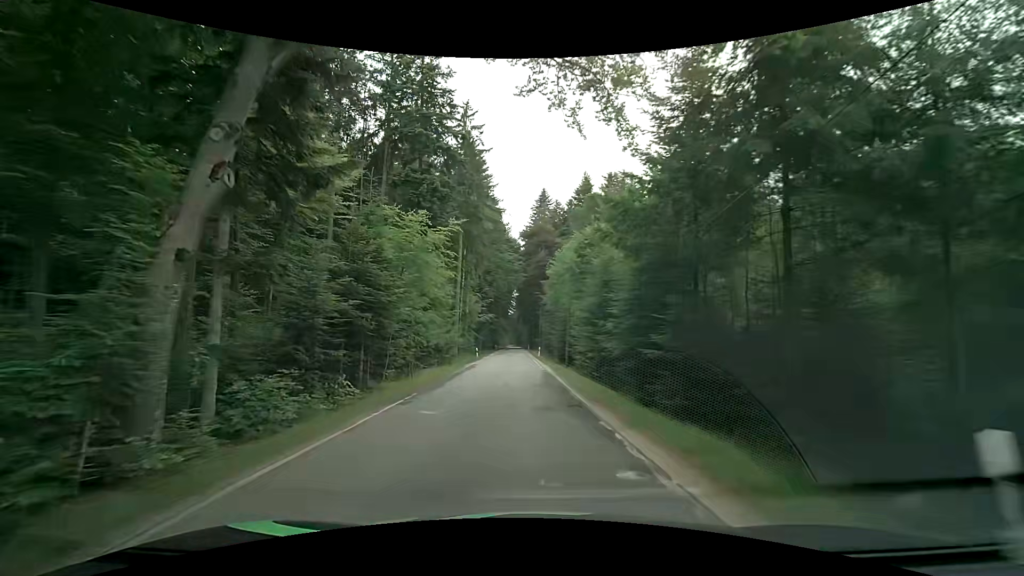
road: tertiary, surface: asphalt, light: Day
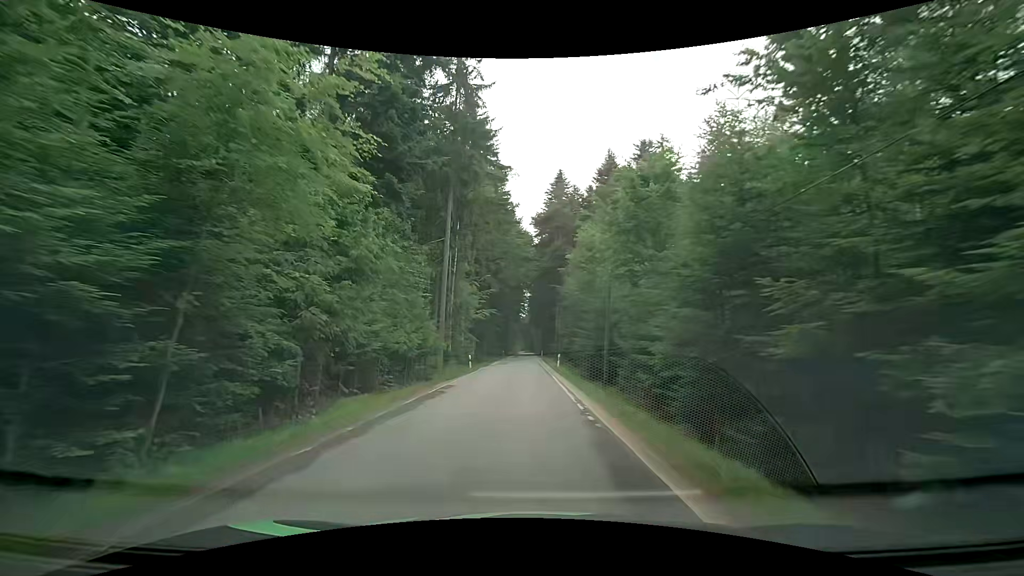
(-0.2, +14.3) m; -2°
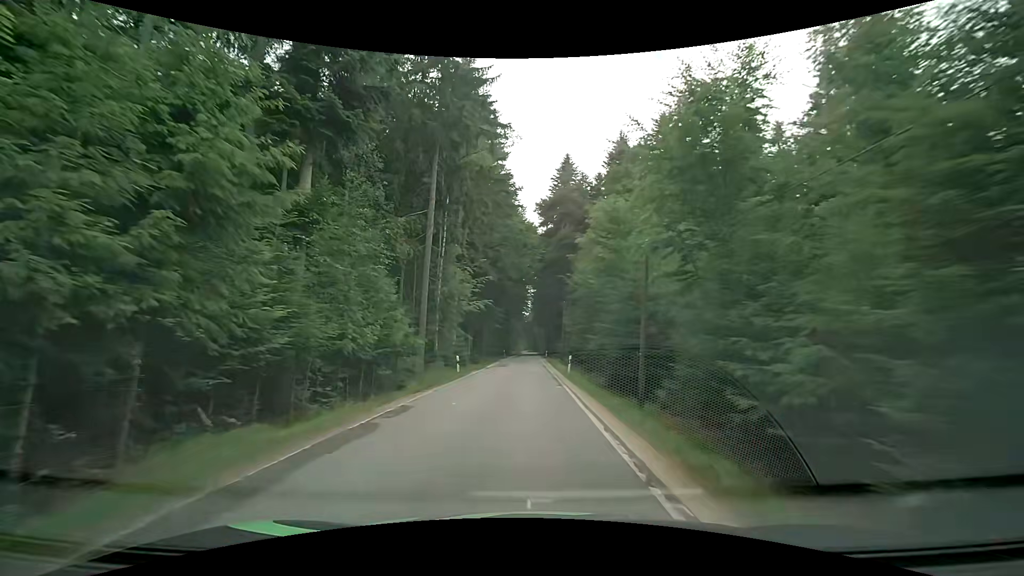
(+0.1, +7.1) m; 0°
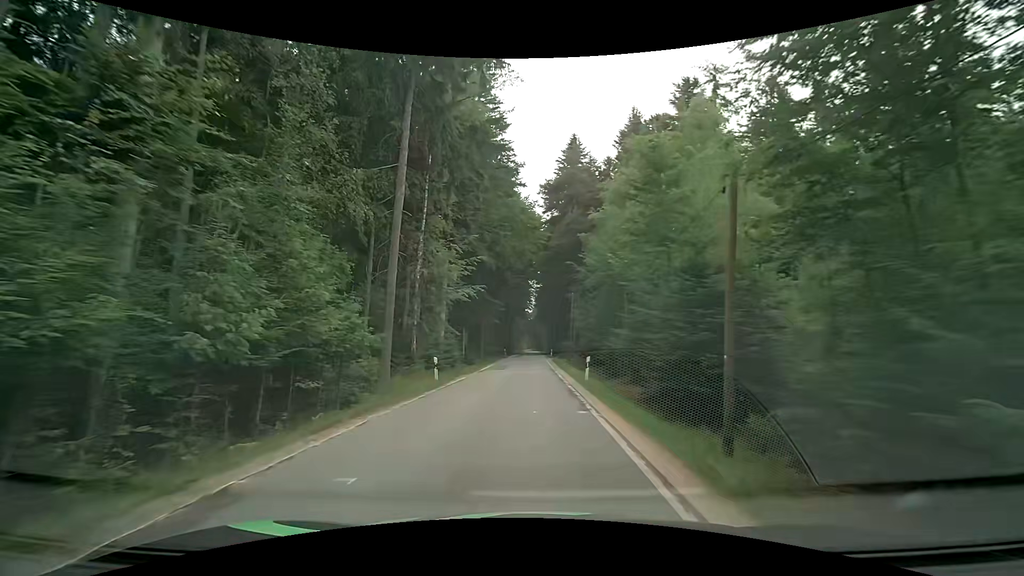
(0.0, +7.1) m; 0°
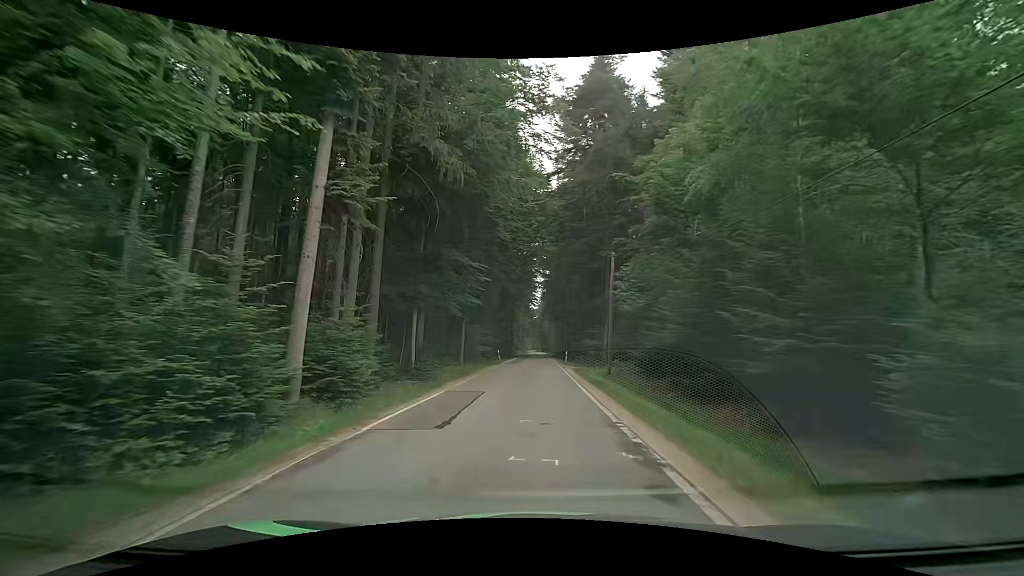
(-0.3, +21.5) m; -1°
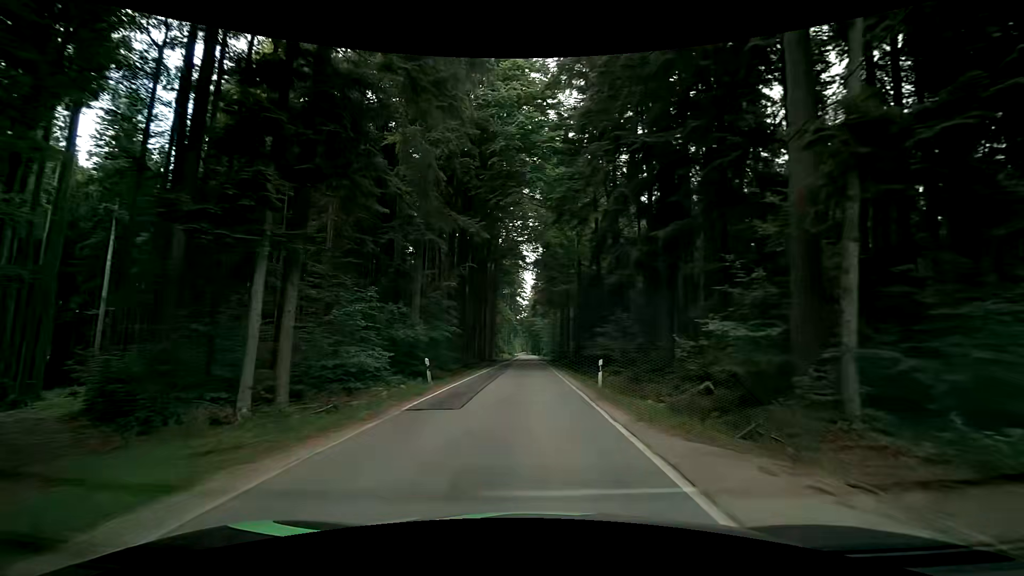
(+0.4, +28.9) m; +1°
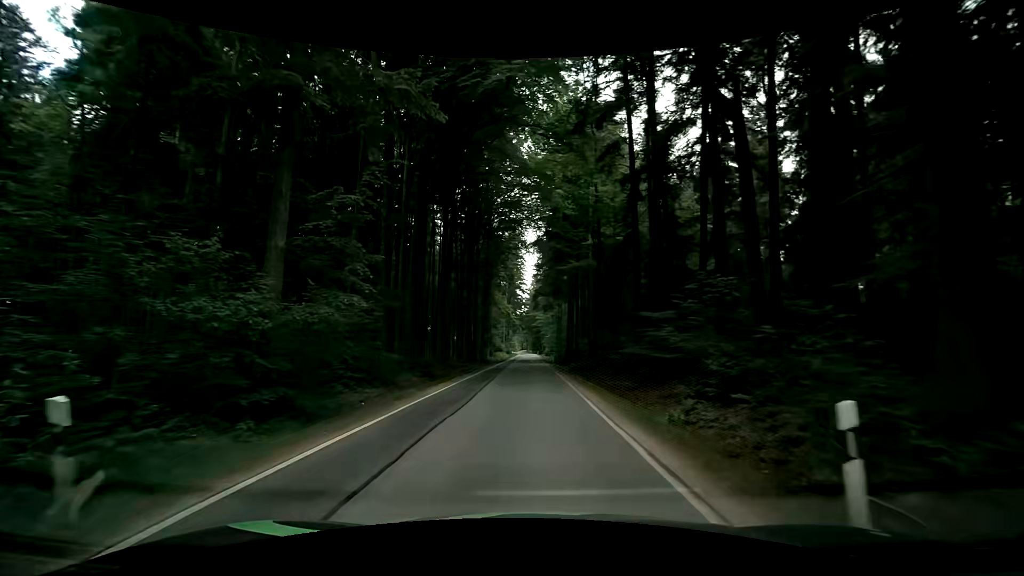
(+0.1, +14.5) m; 0°
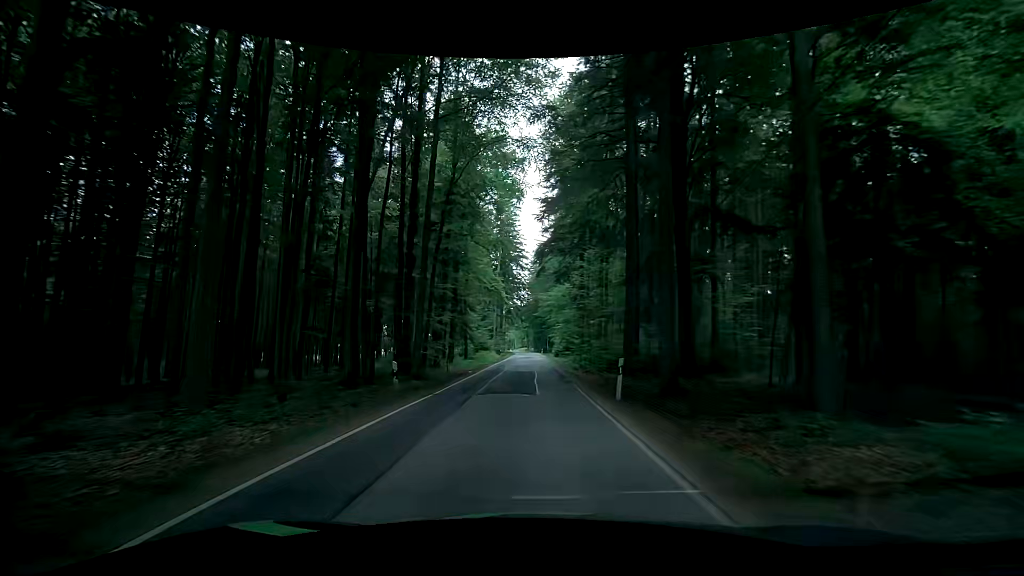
(+0.4, +36.9) m; -1°
